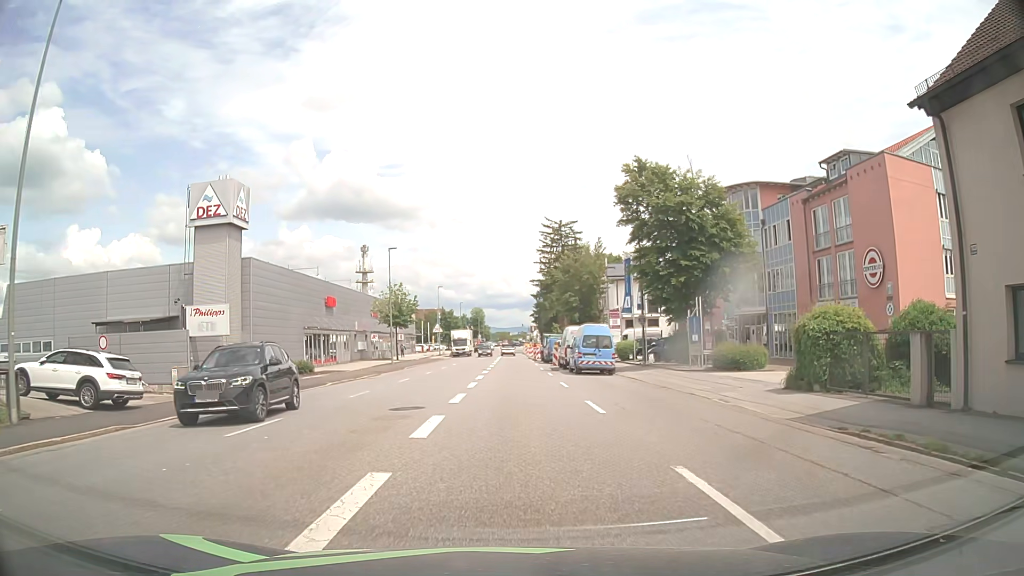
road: tertiary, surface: asphalt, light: Day
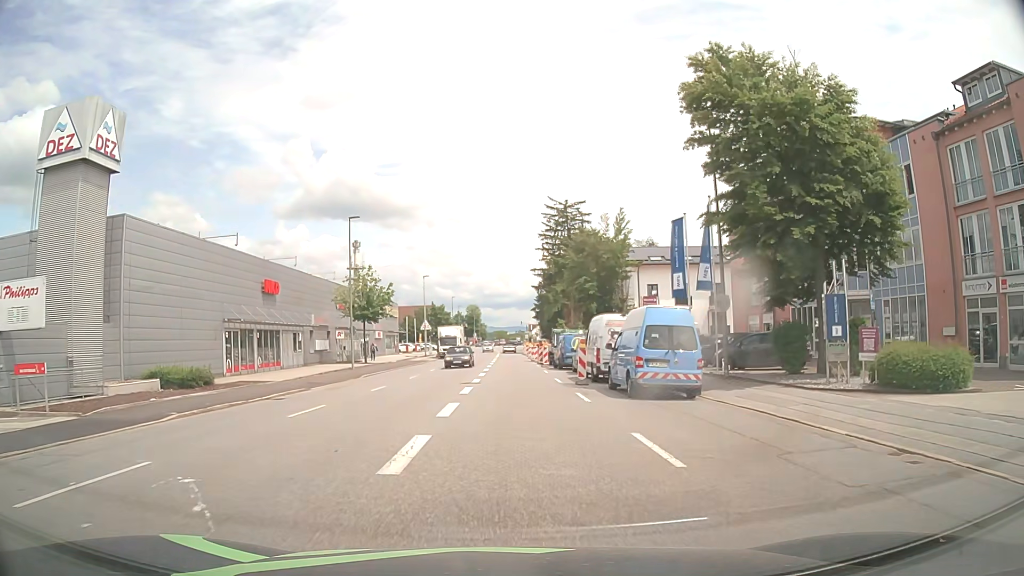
(+0.1, +14.9) m; +1°
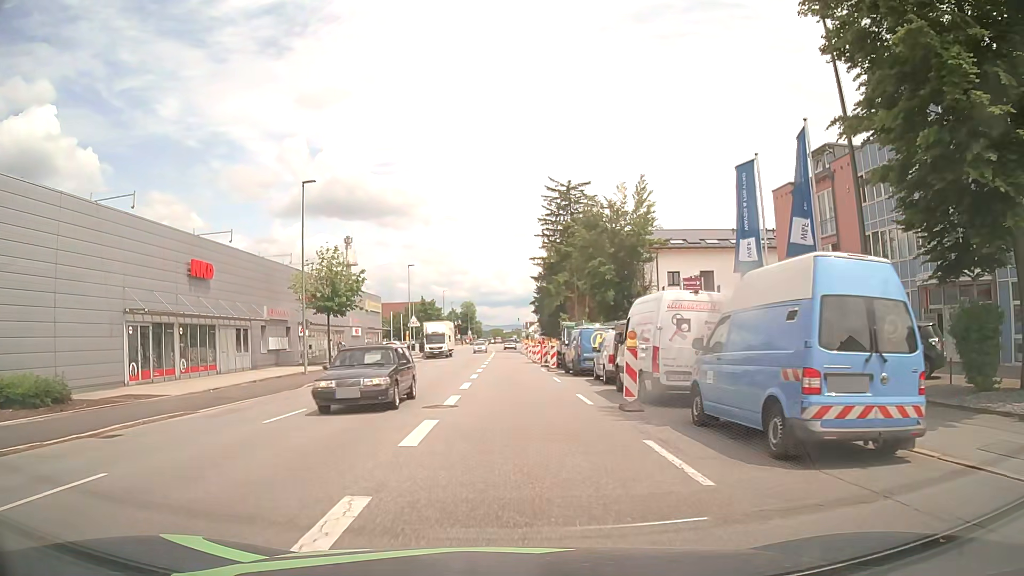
(0.0, +10.2) m; 0°
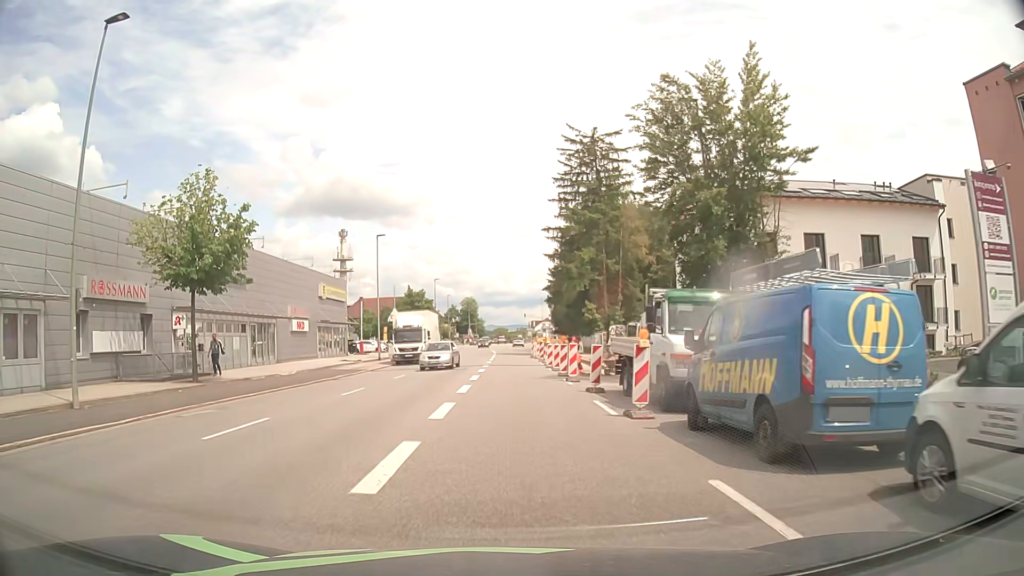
(0.0, +21.0) m; 0°
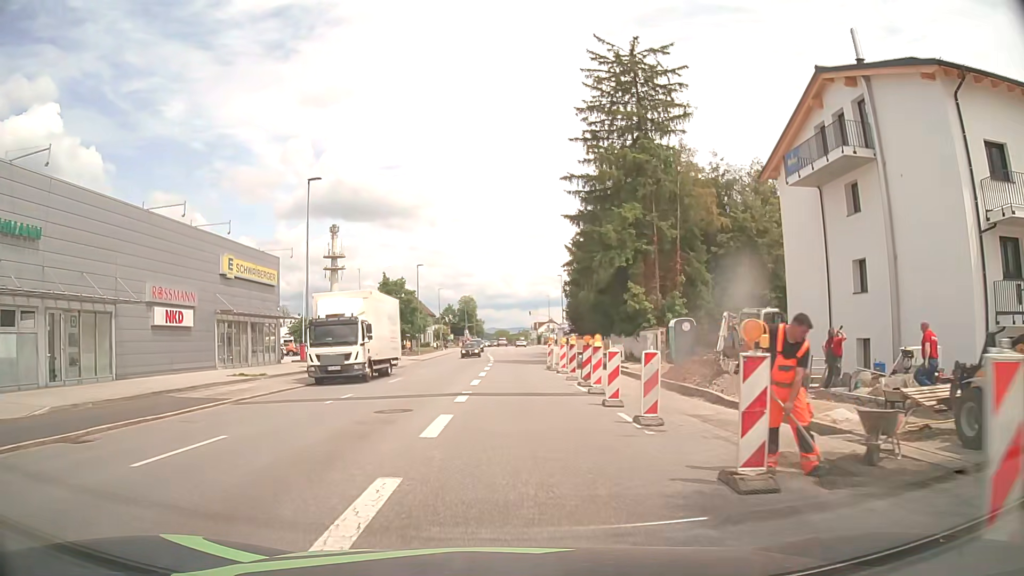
(0.0, +20.3) m; 0°
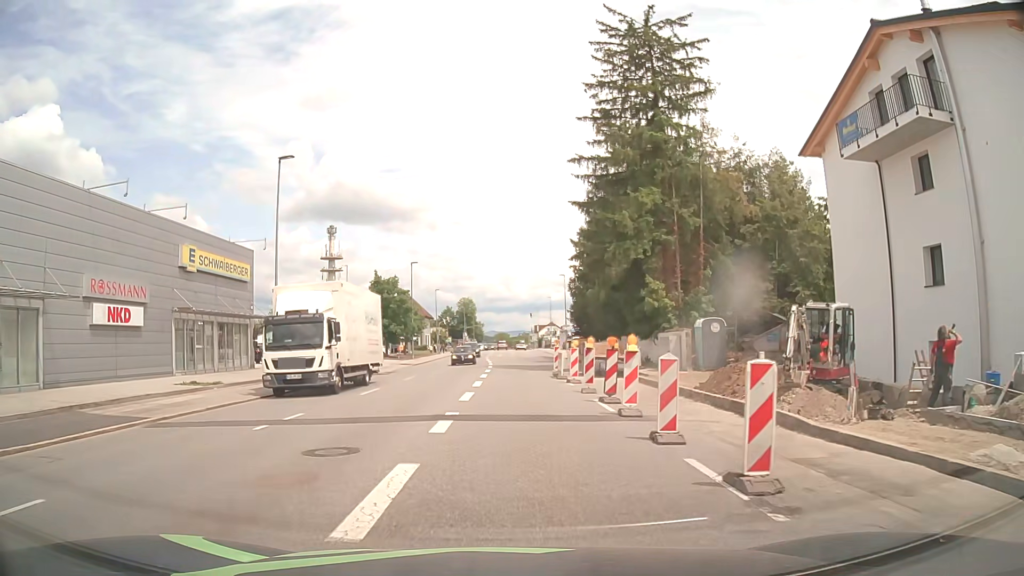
(0.0, +5.0) m; 0°
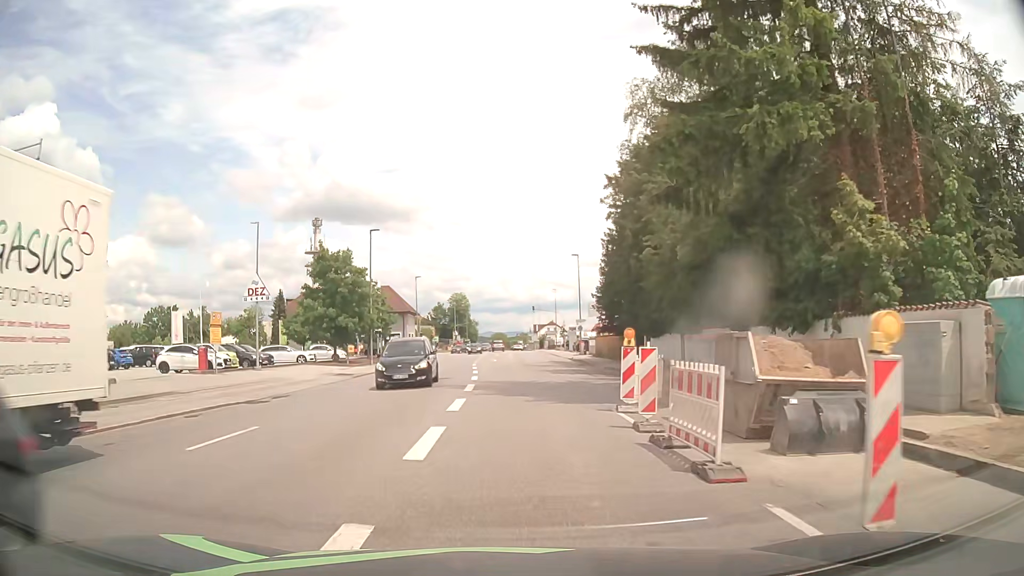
(0.0, +20.8) m; +1°
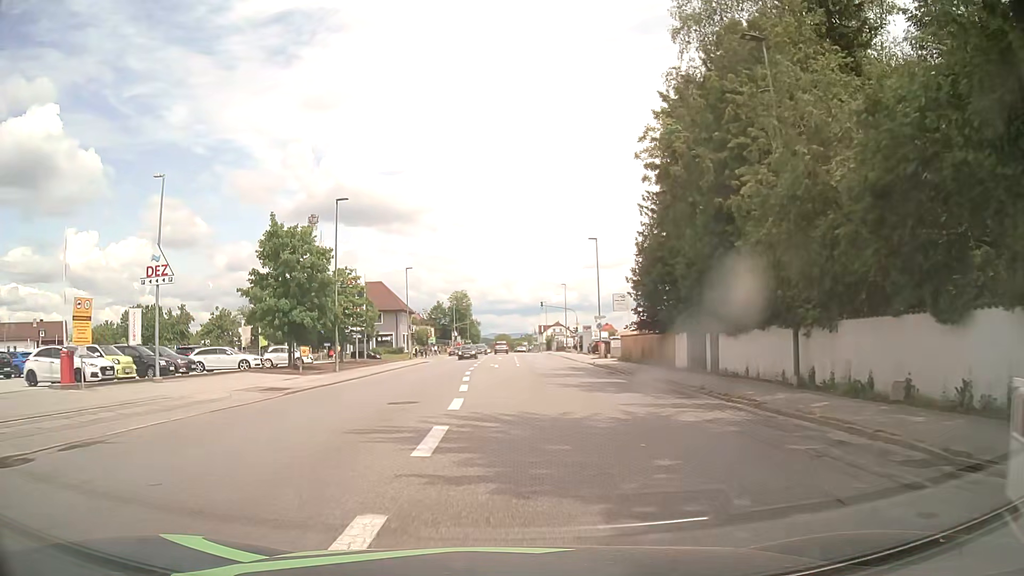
(-0.1, +11.8) m; 0°
(0, +10) (0, +20) (0, +30) (-1, +40) (-1, +50) (-1, +60) (-1, +70) (-1, +80) (-2, +90) (-11, +95) m
